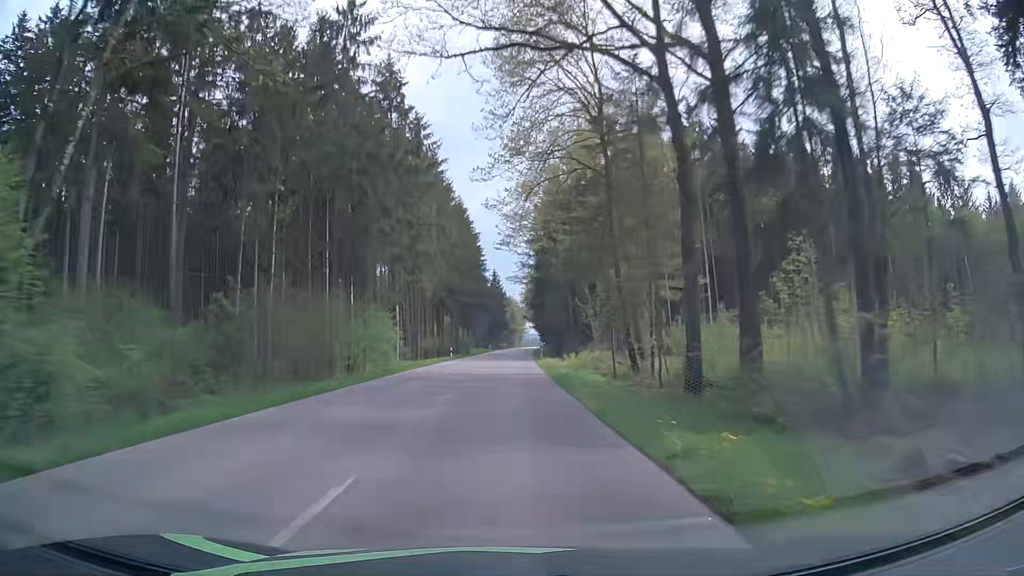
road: secondary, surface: asphalt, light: Day
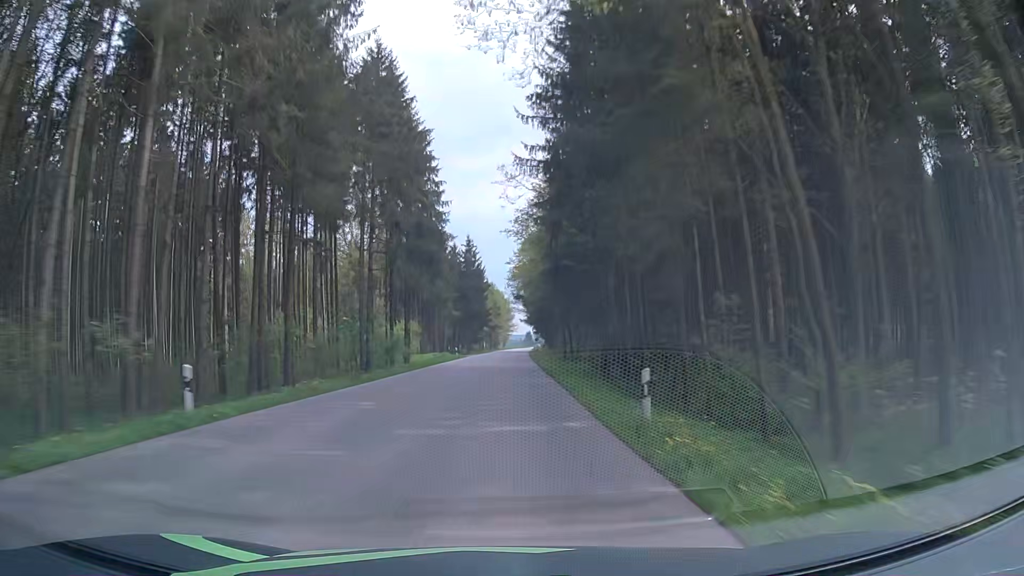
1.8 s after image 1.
(+0.7, +47.4) m; +1°
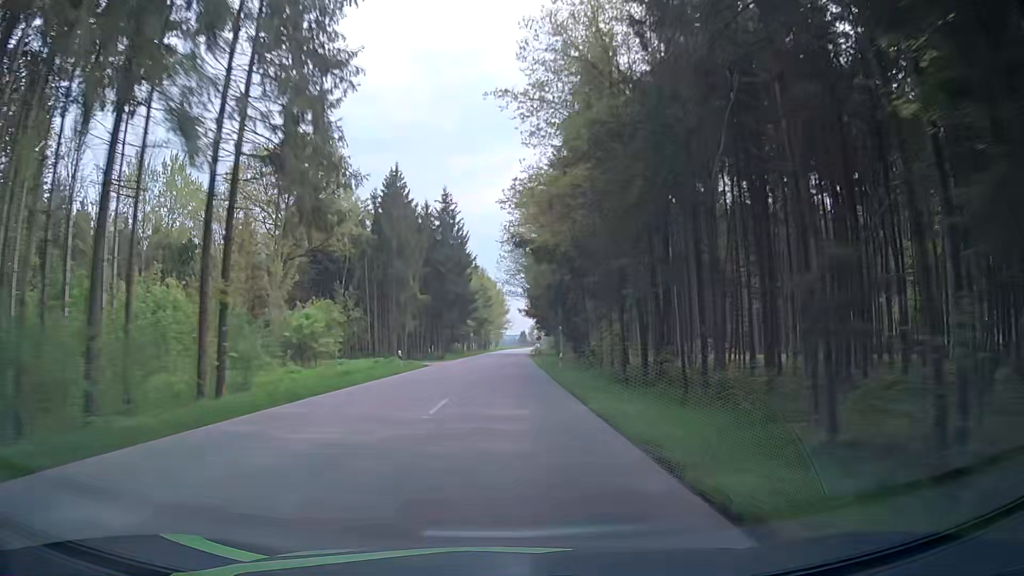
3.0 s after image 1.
(+0.3, +31.6) m; 0°
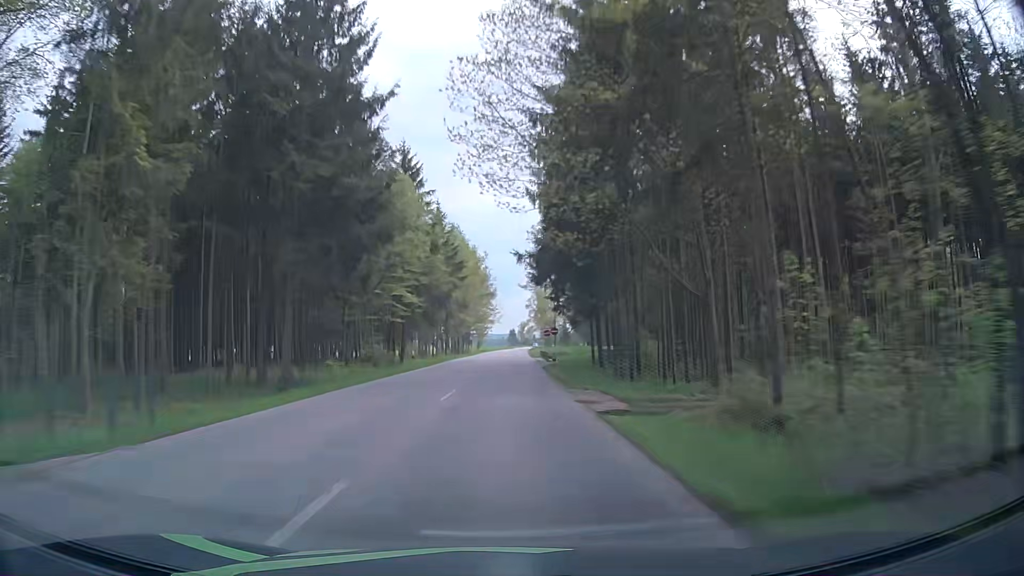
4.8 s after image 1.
(+0.5, +47.4) m; +1°
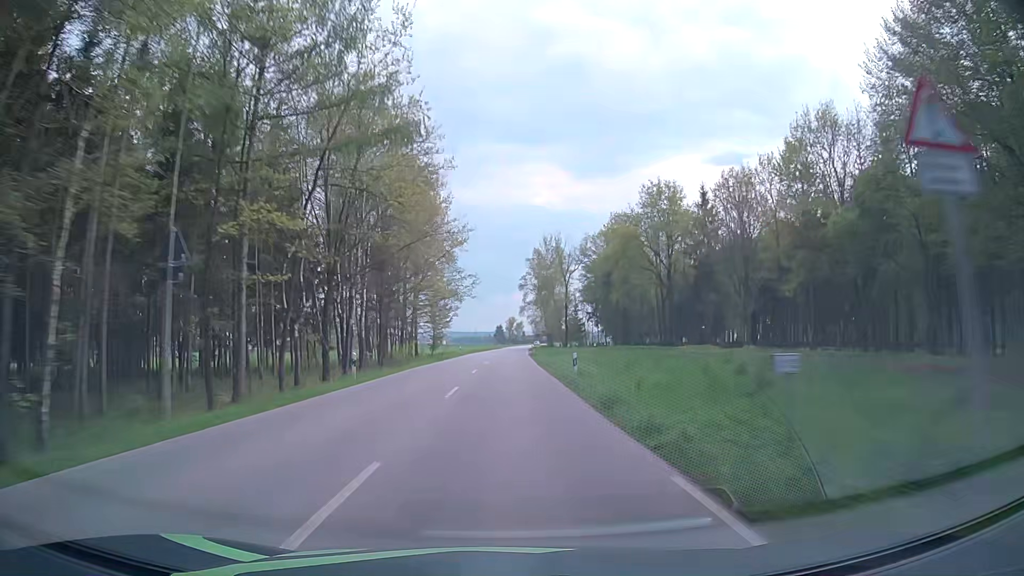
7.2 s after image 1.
(+0.6, +63.3) m; +1°
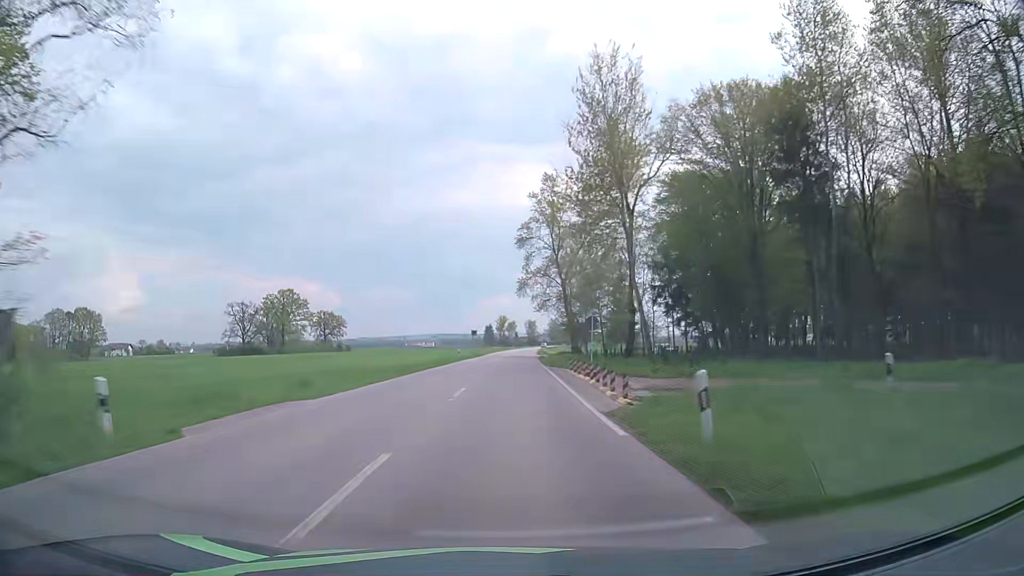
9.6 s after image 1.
(+0.1, +63.4) m; 0°
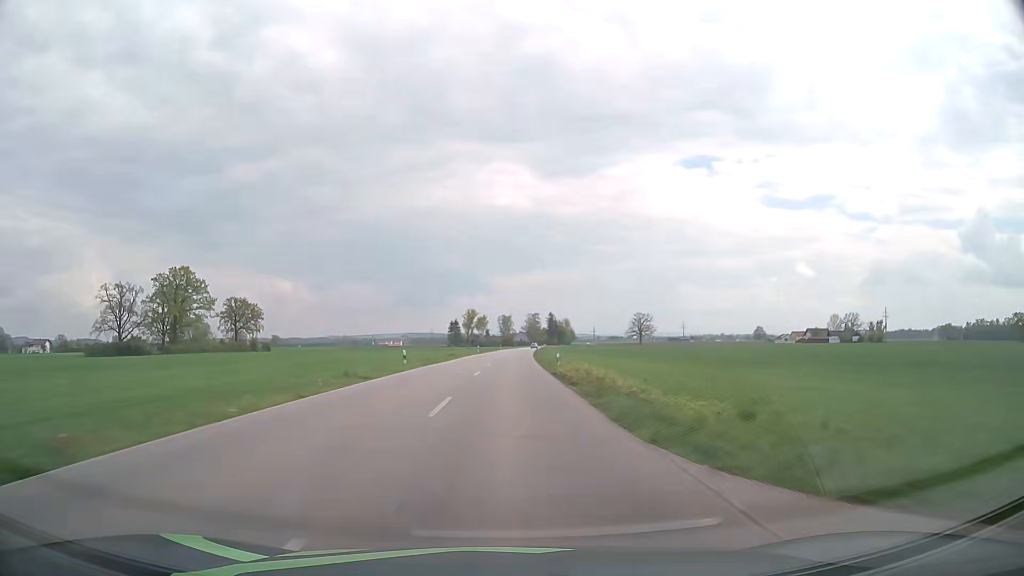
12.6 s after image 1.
(+1.6, +79.2) m; +2°
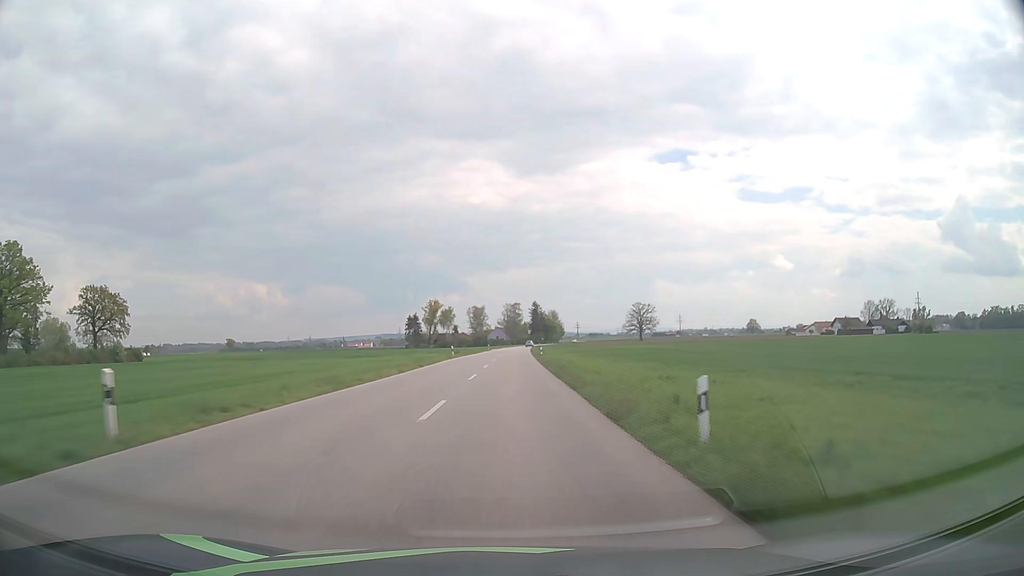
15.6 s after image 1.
(+1.3, +79.3) m; +2°
(0, +10) (0, +20) (0, +30) (0, +40) (0, +50) (+1, +60) (+1, +70) (+1, +80) (+1, +90) (+2, +100) m
